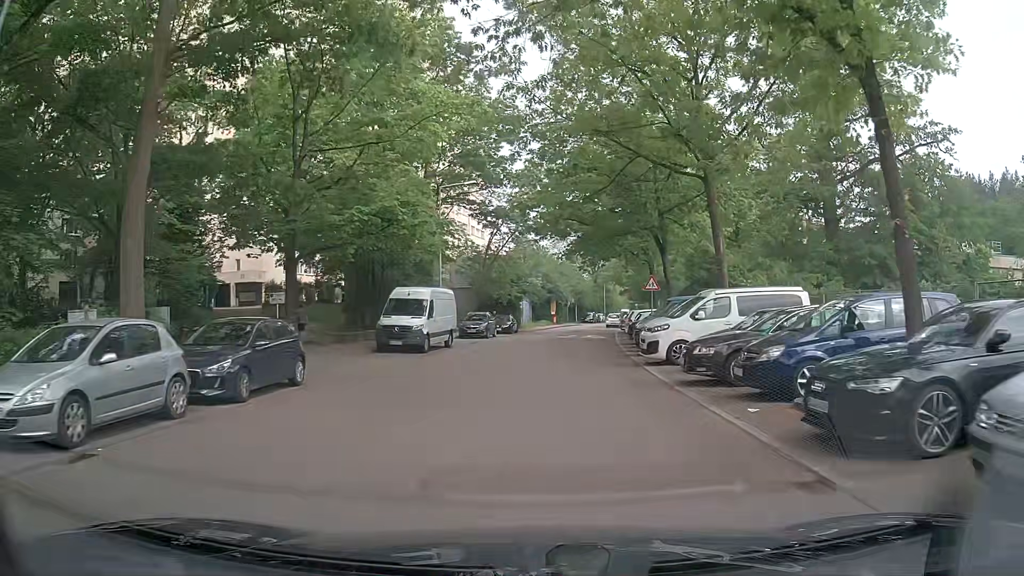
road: residential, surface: asphalt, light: Day
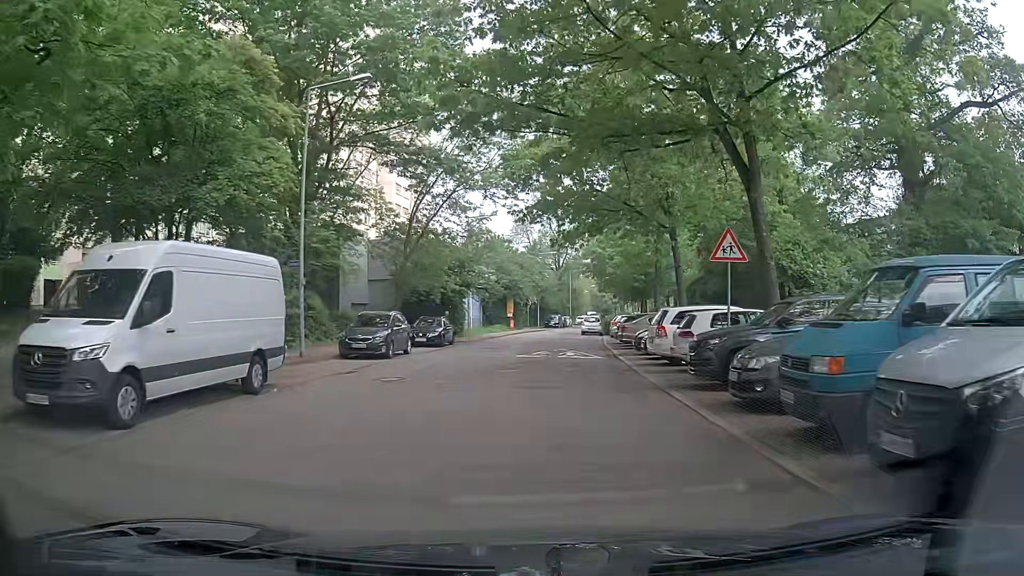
(+0.8, +18.4) m; +3°
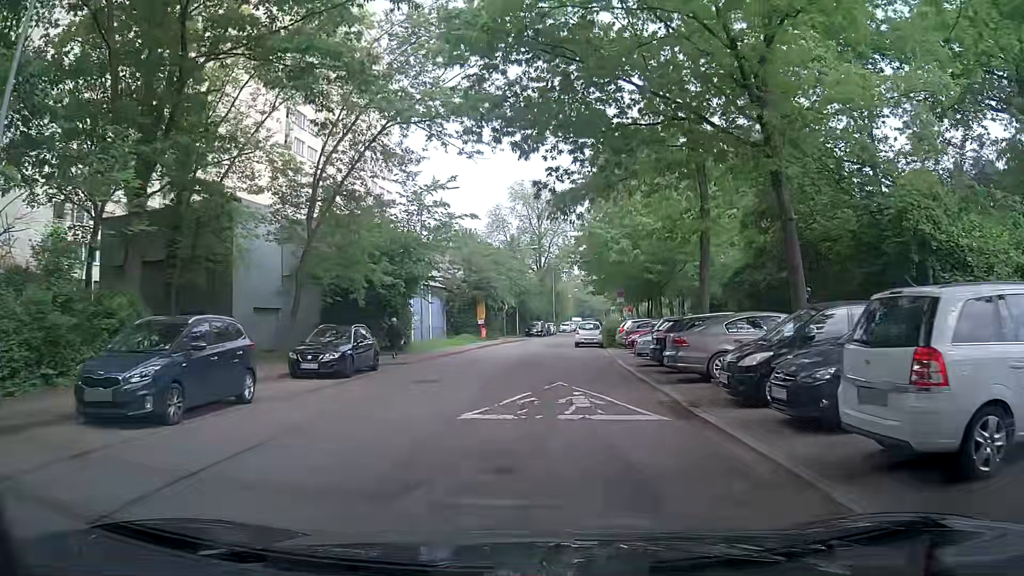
(+0.3, +13.5) m; +2°
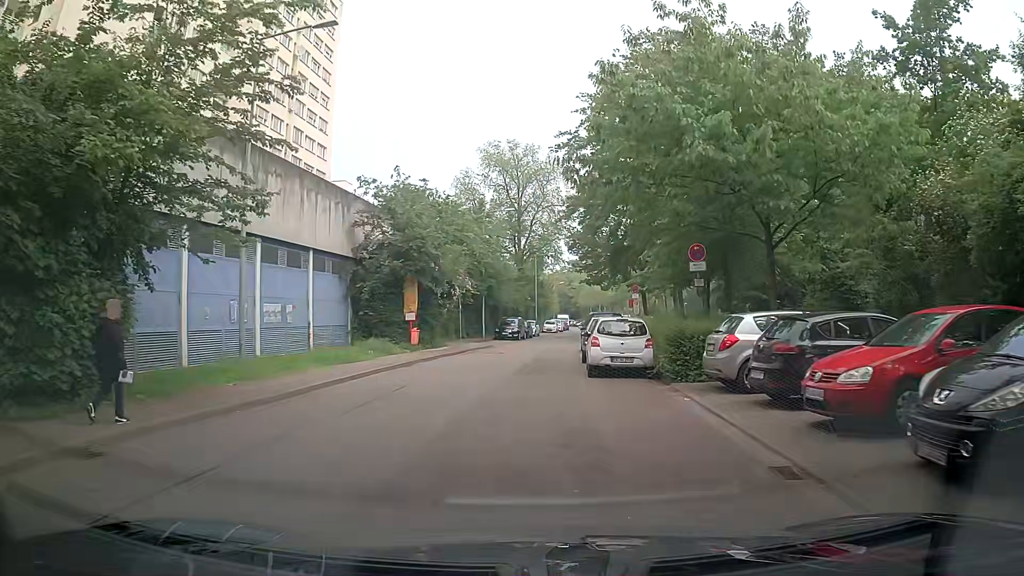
(+1.0, +21.8) m; +1°
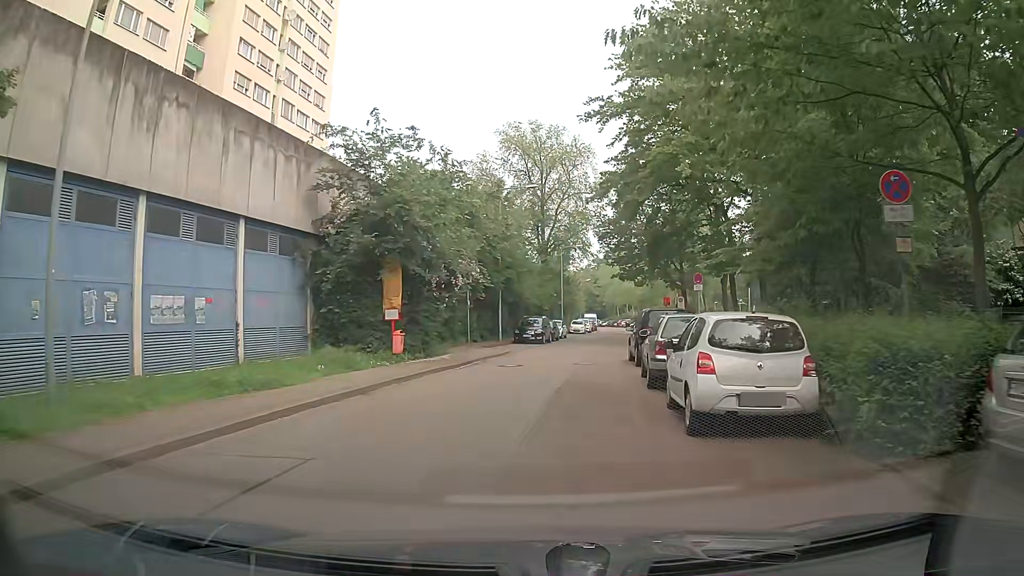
(+0.1, +8.4) m; -1°
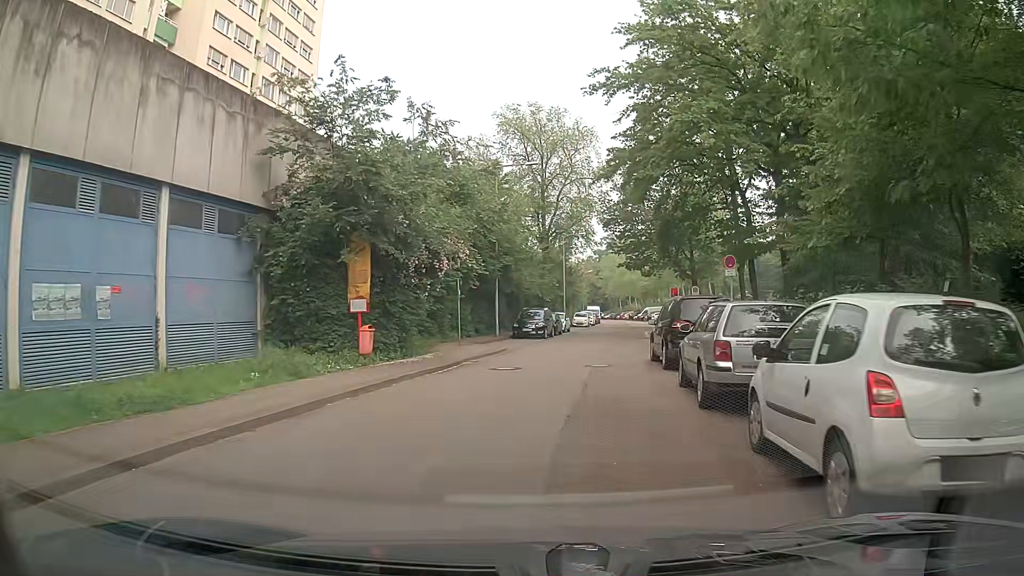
(0.0, +4.1) m; +1°
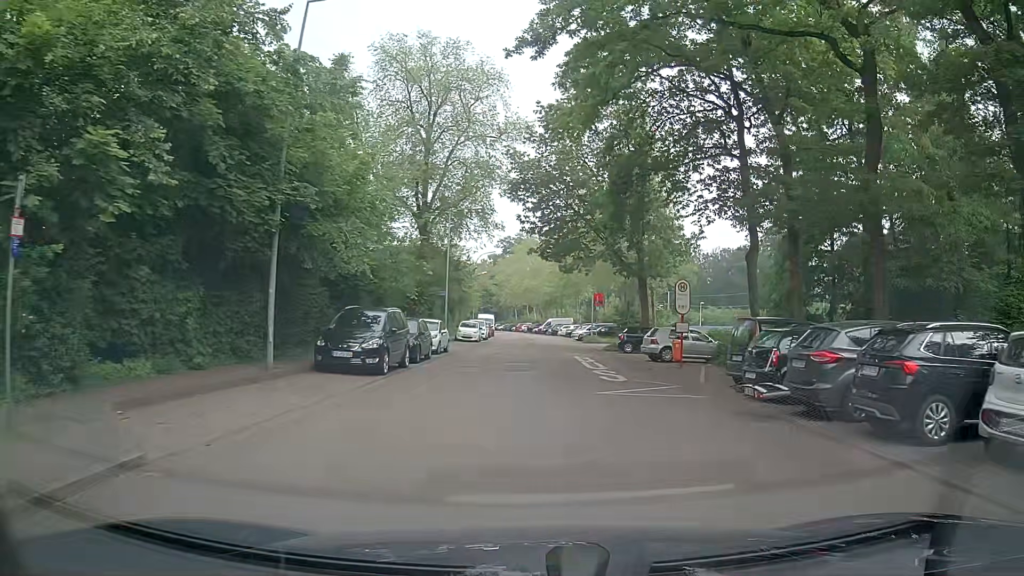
(+1.5, +20.3) m; +9°
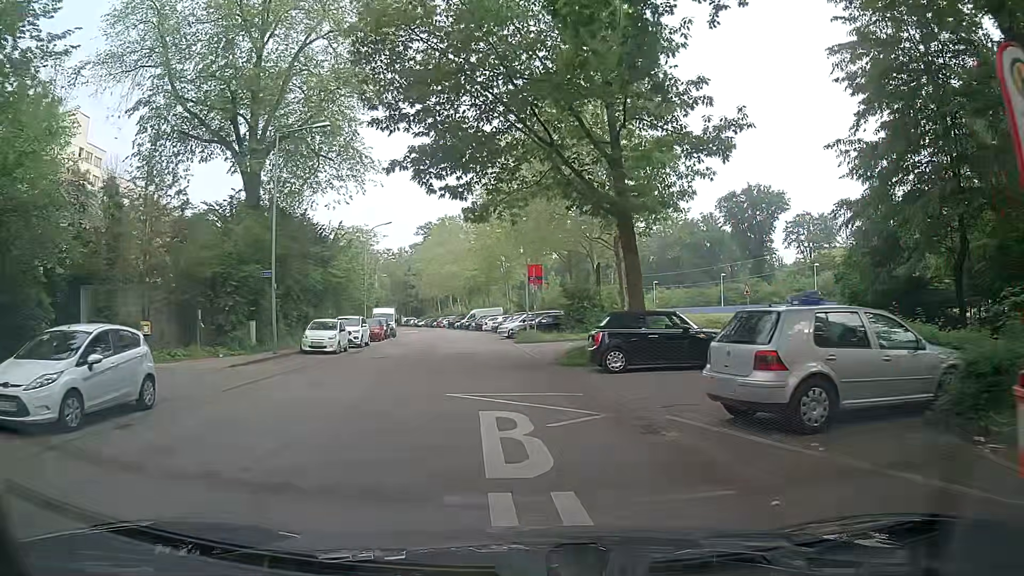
(+1.6, +20.2) m; +5°
(0, +10) (-1, +20) (-2, +30) (-3, +40) (-5, +50) (-6, +60) (-8, +69) (-10, +79) (-12, +89) (-14, +99) m
